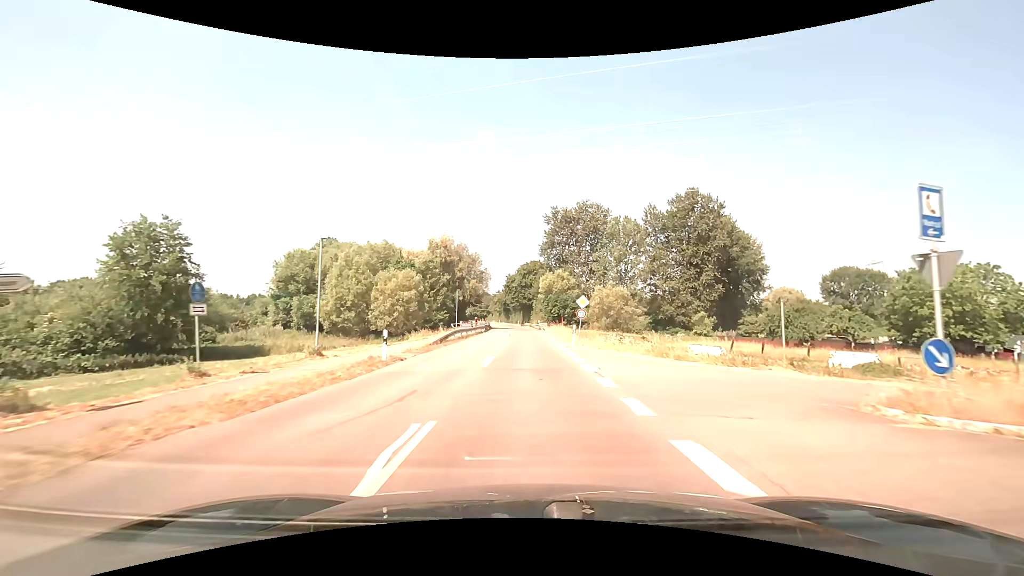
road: secondary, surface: asphalt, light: Day
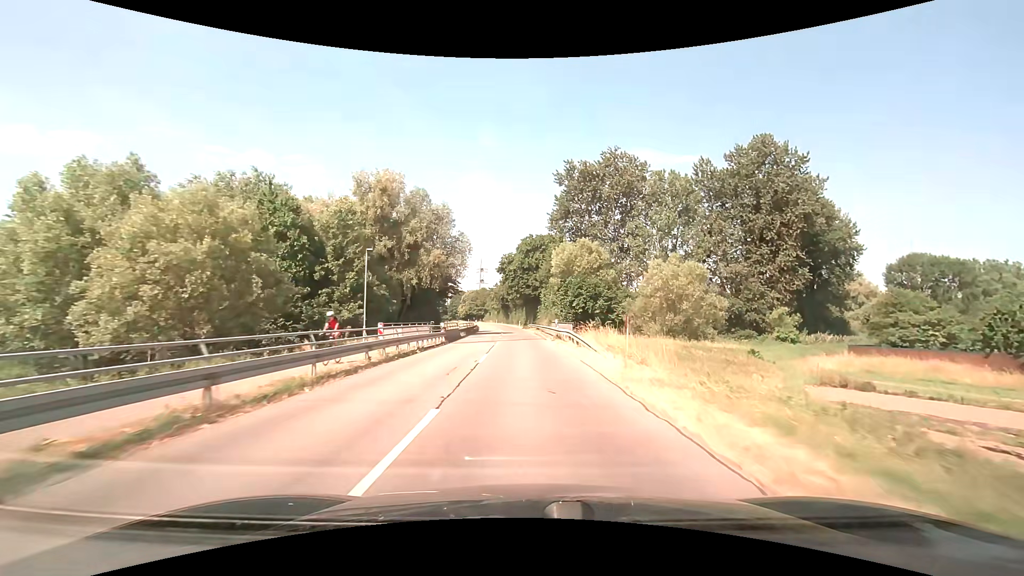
(-0.1, +35.2) m; -1°
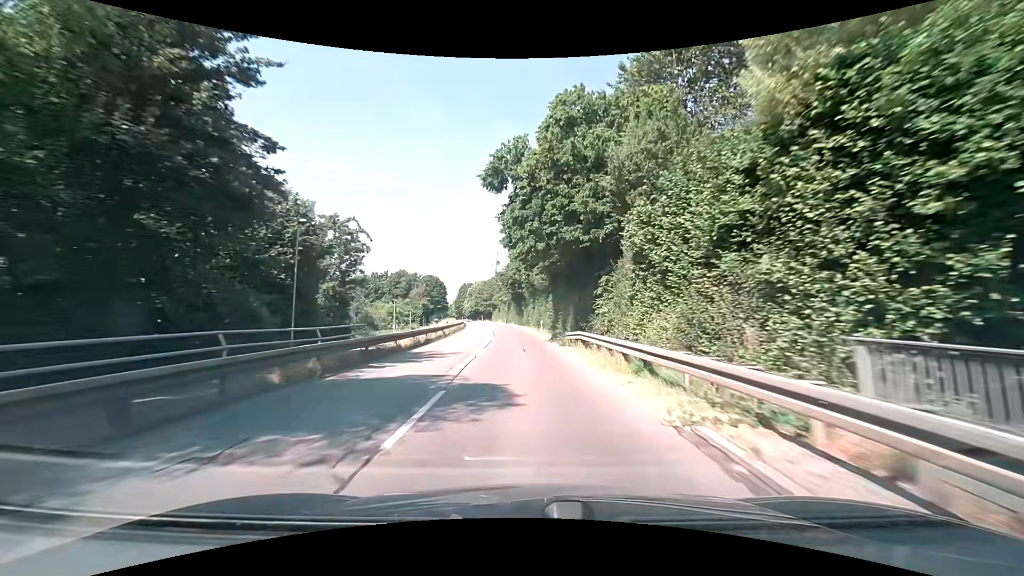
(-0.9, +47.1) m; -2°
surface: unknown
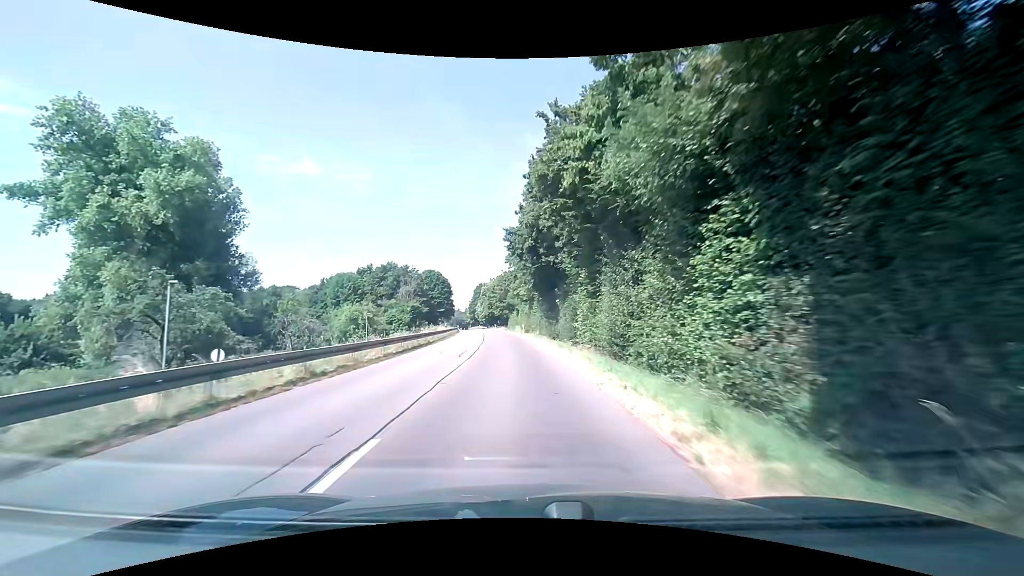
(-1.2, +40.0) m; -4°
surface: asphalt
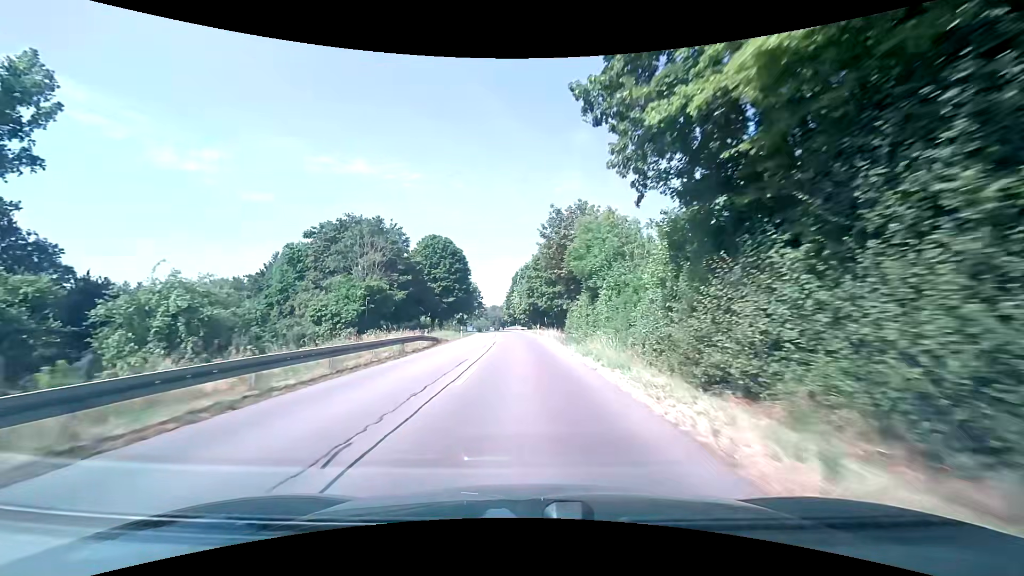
(-2.6, +51.7) m; -5°
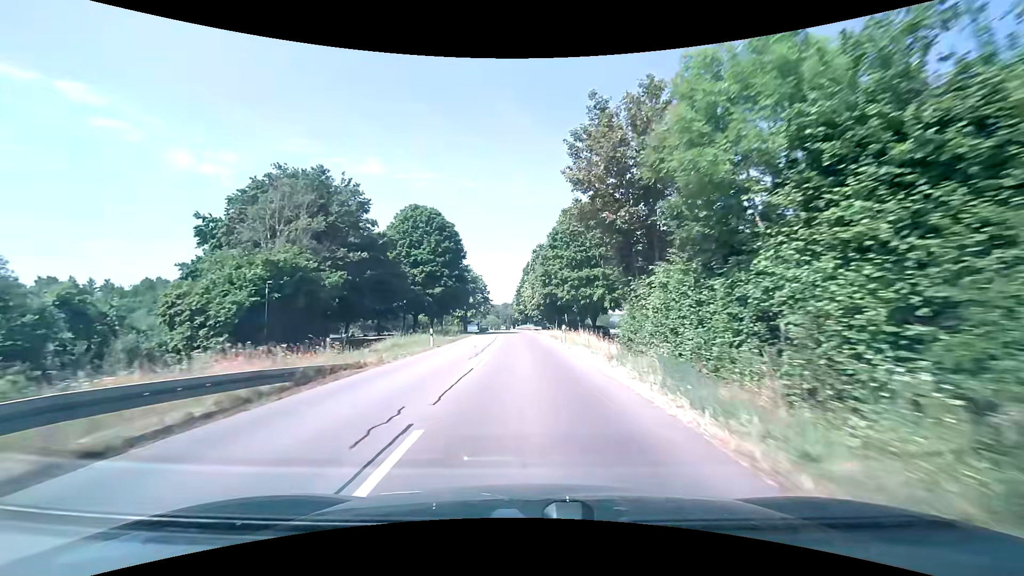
(-0.2, +20.6) m; -1°
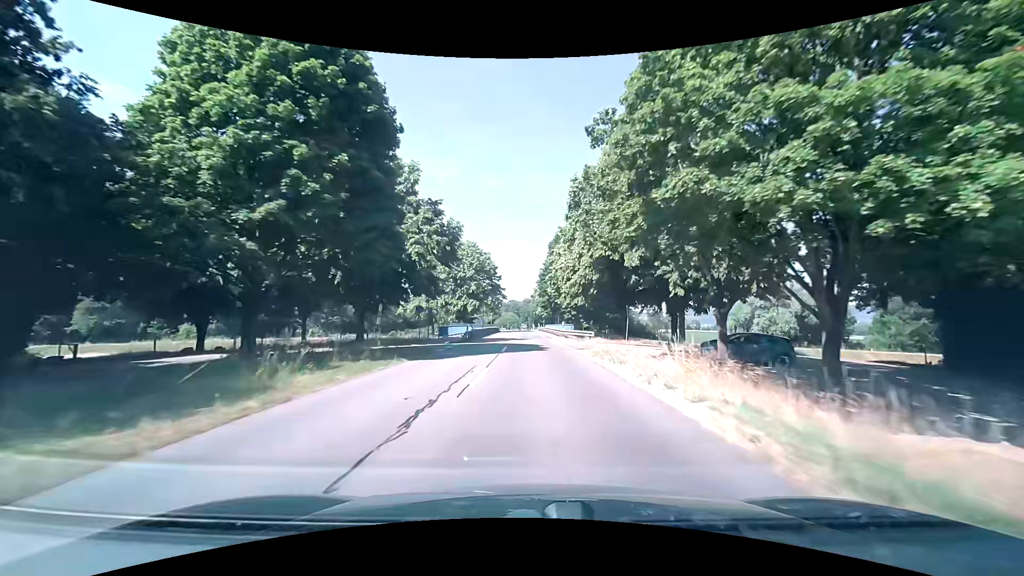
(-0.9, +40.0) m; -3°
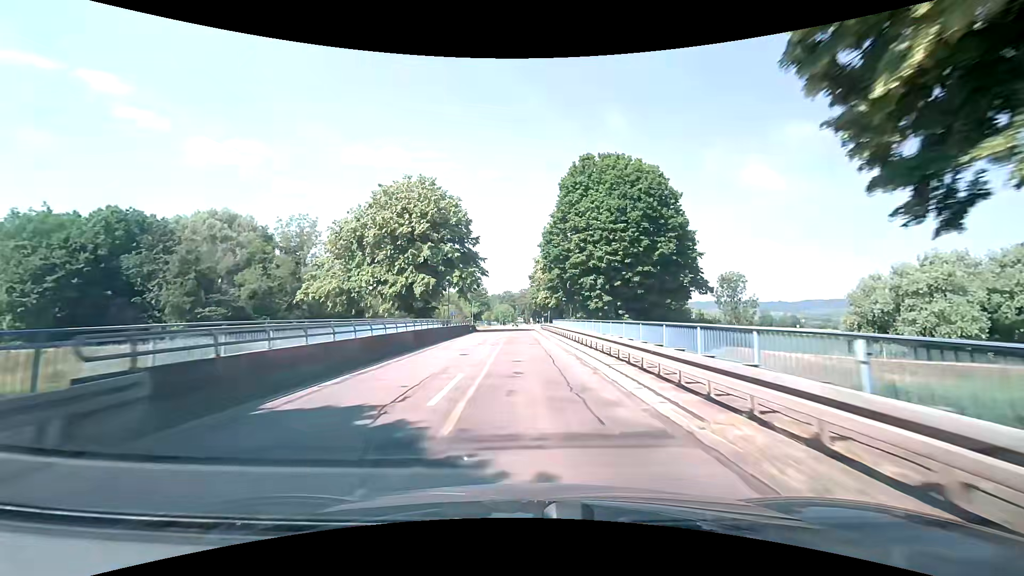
(+0.2, +38.4) m; +1°
(0, +10) (0, +20) (-1, +30) (-1, +40) (-1, +50) (-2, +60) (-2, +70) (-3, +80) (-3, +90) (-3, +100) m
